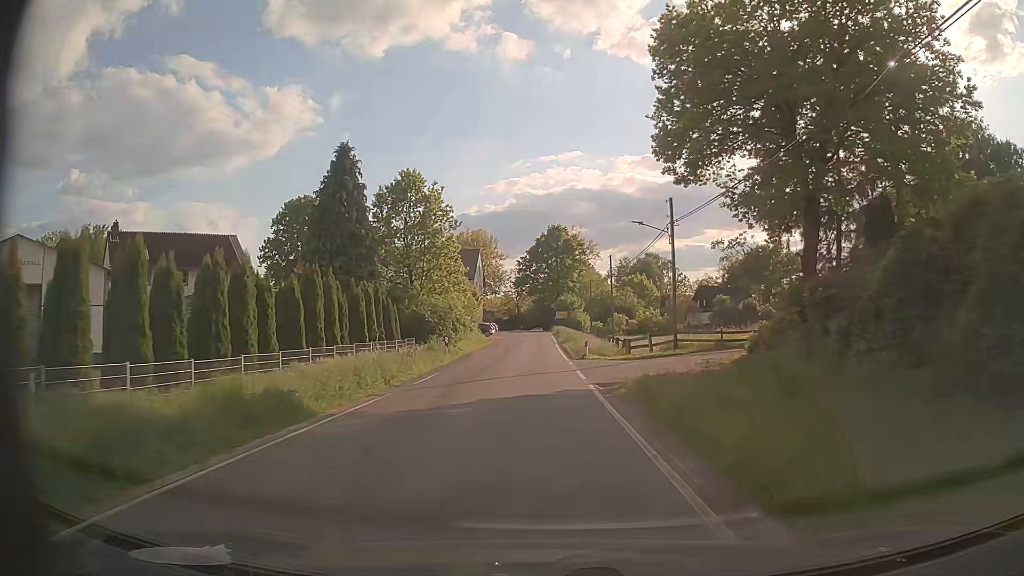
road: tertiary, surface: asphalt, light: Day
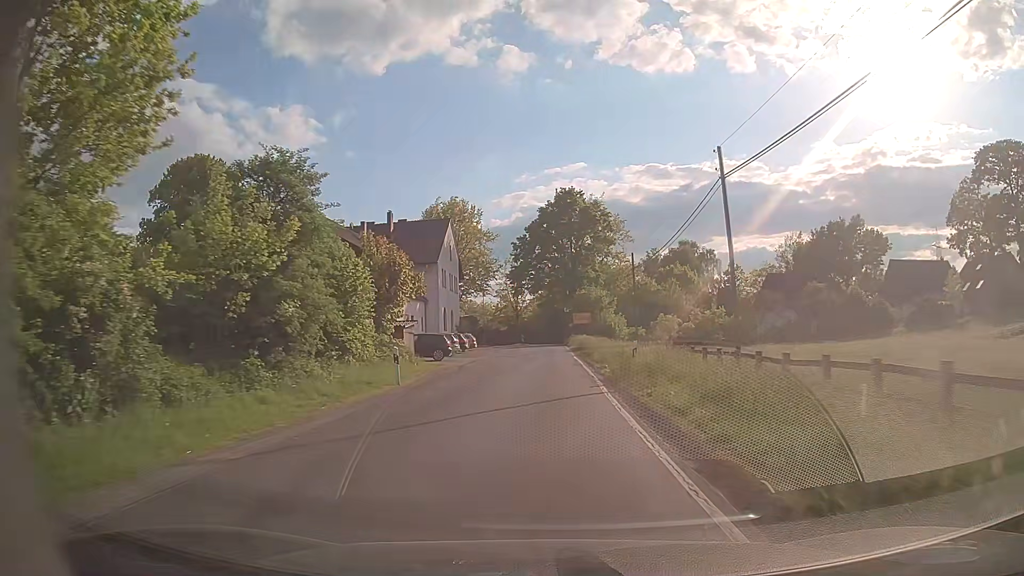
(-0.4, +39.3) m; -1°
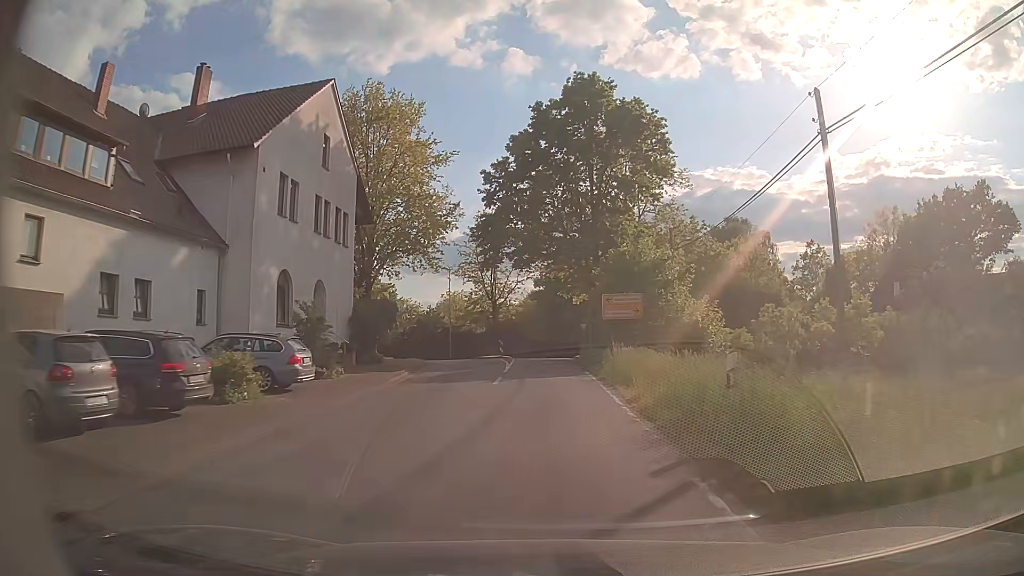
(+0.1, +38.8) m; 0°
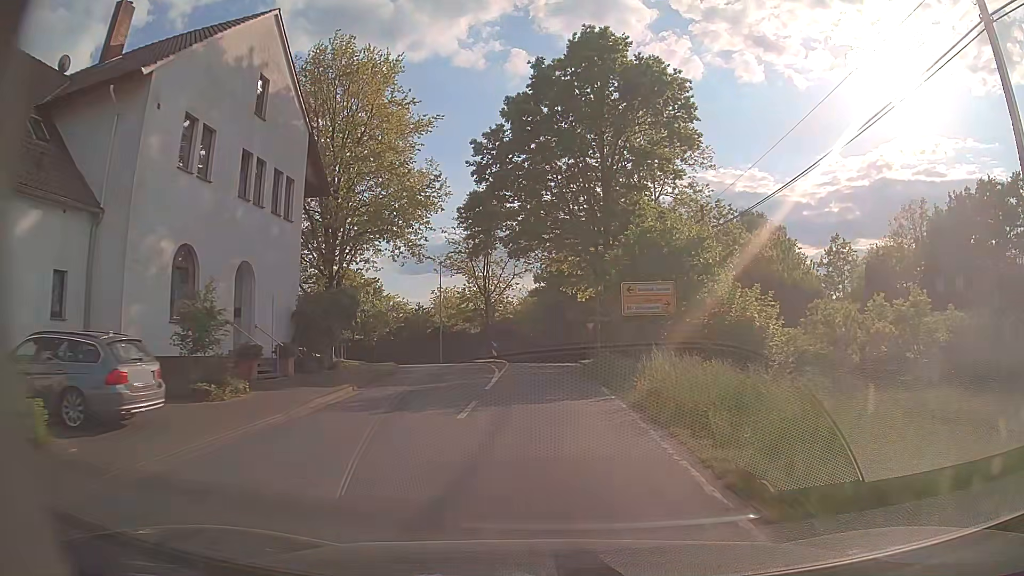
(0.0, +7.5) m; 0°
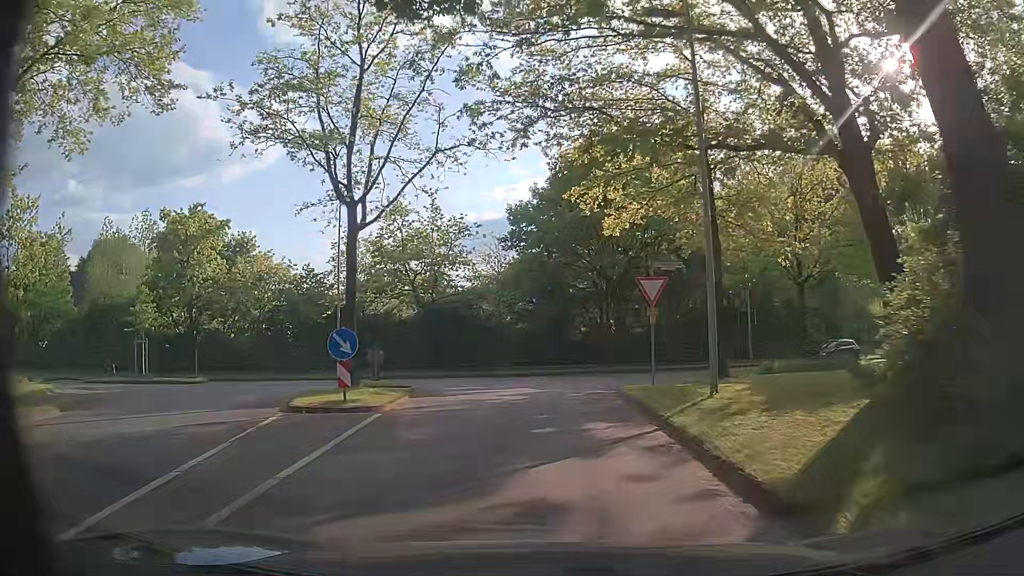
(+0.1, +31.5) m; +1°
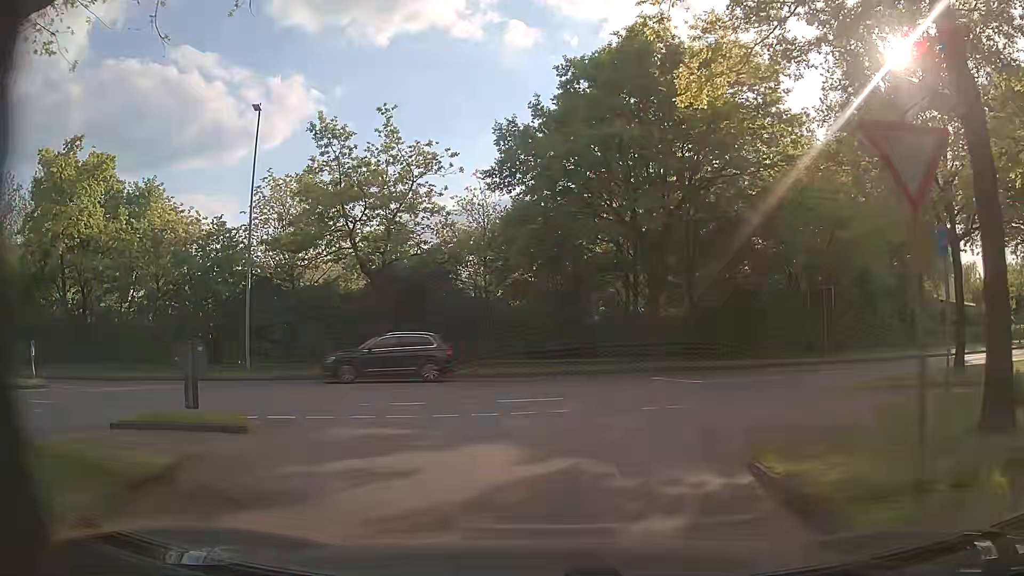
(-0.1, +12.2) m; -1°
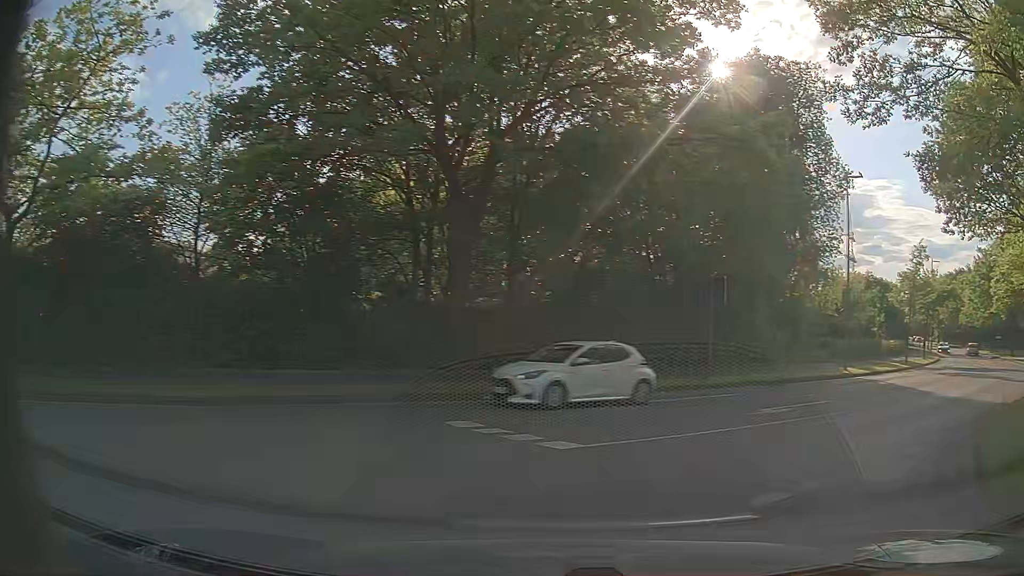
(+0.7, +11.8) m; +17°
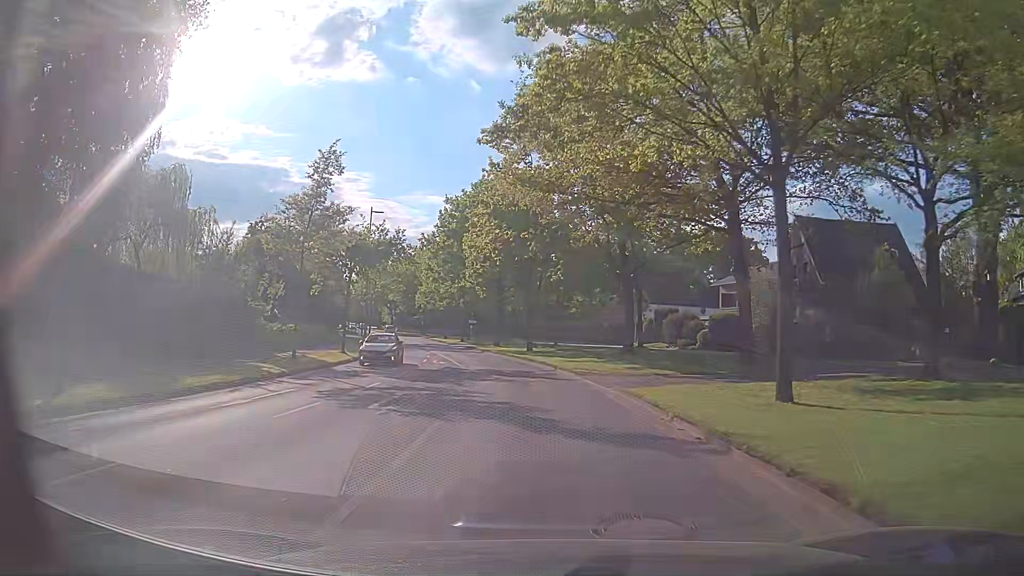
(+13.9, +19.6) m; +47°
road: secondary
(0, +10) (-1, +20) (-2, +30) (-3, +40) (-5, +50) (-8, +59) (-10, +69) (-13, +78) (-16, +88) (-20, +97) m
